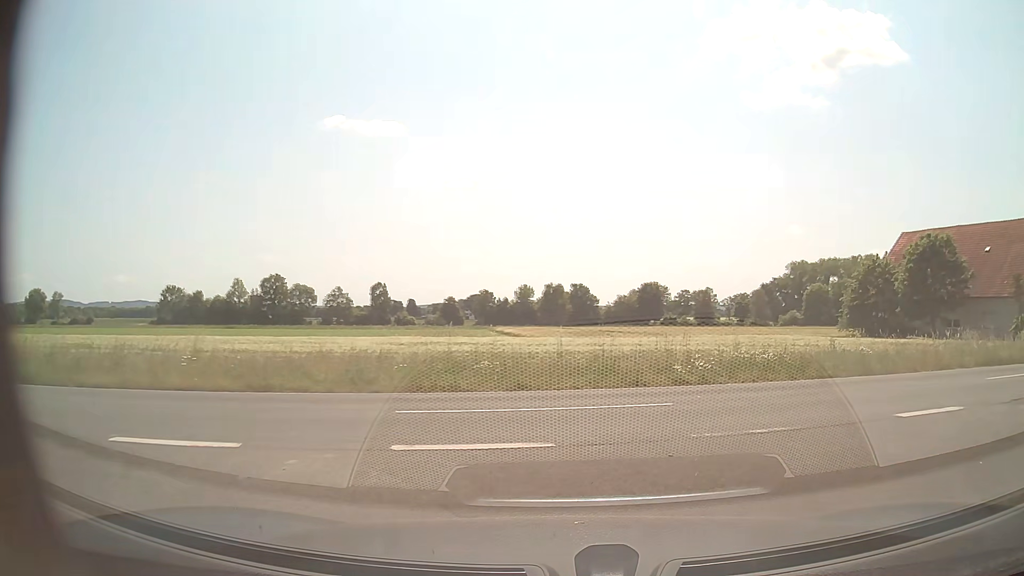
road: unclassified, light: Day
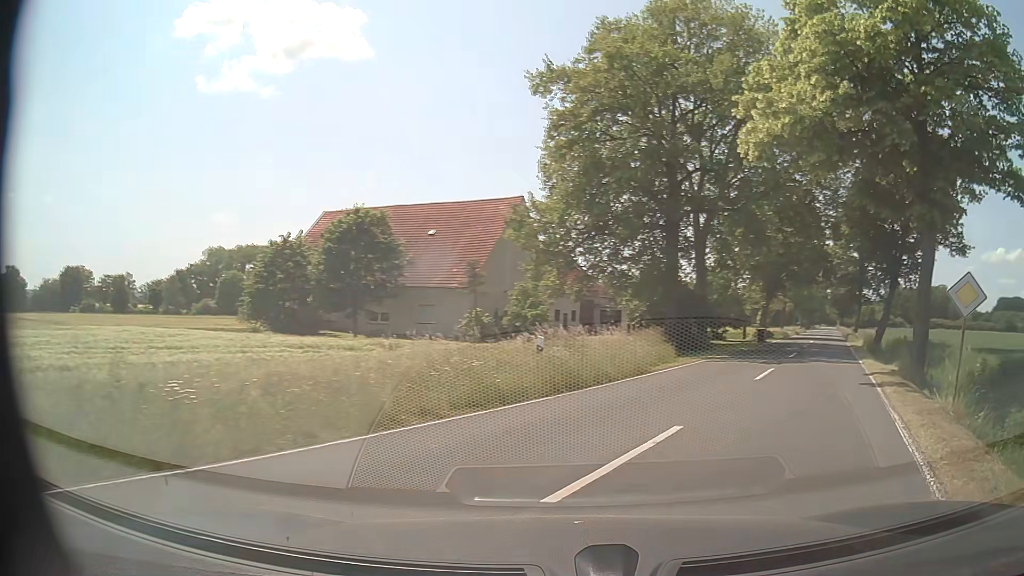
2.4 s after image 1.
(+4.6, +10.1) m; +49°
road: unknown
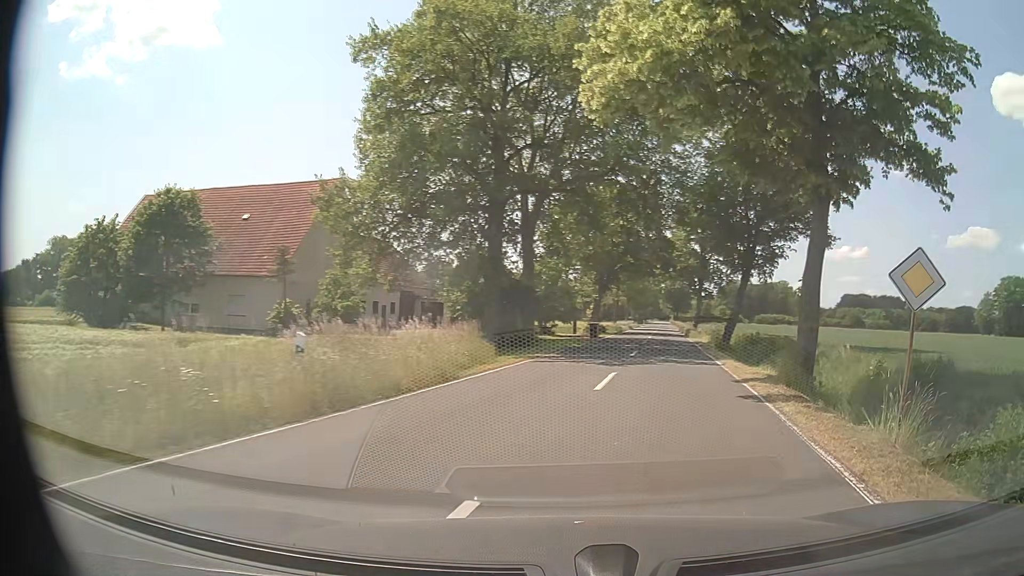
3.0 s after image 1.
(+0.6, +4.1) m; +16°
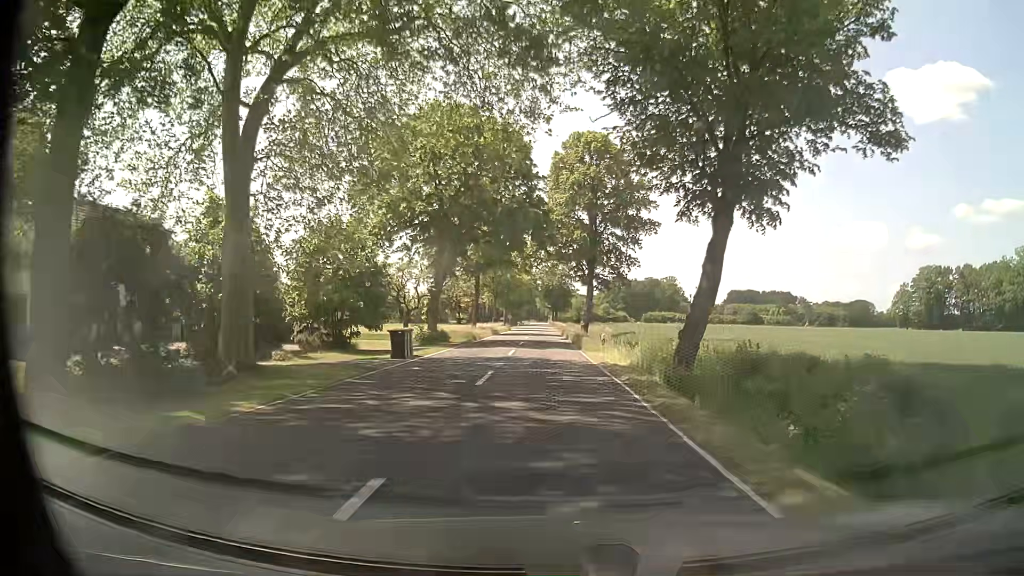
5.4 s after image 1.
(+4.1, +24.1) m; +11°
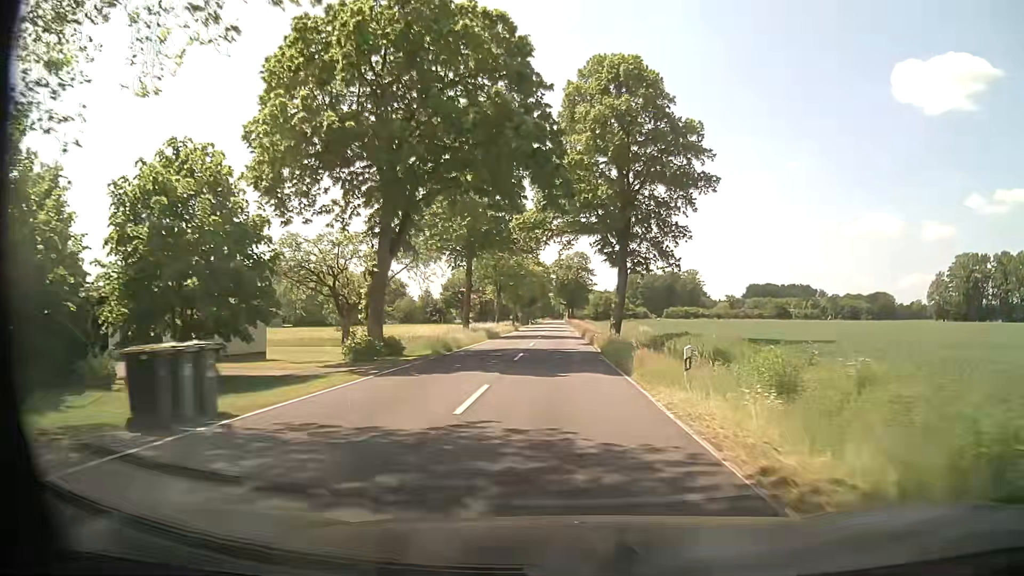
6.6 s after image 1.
(0.0, +16.9) m; -1°
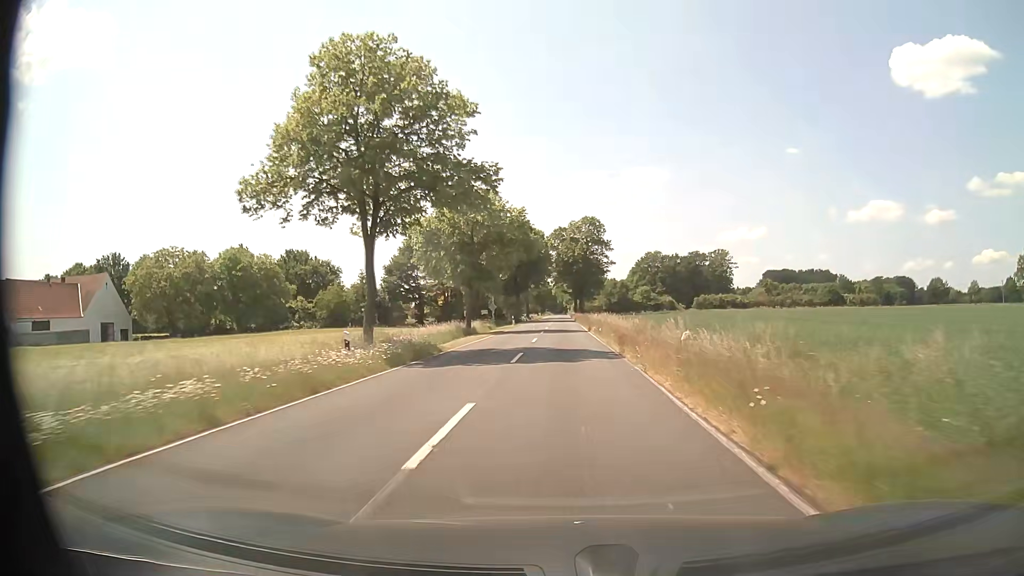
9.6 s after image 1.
(+0.3, +53.0) m; +1°
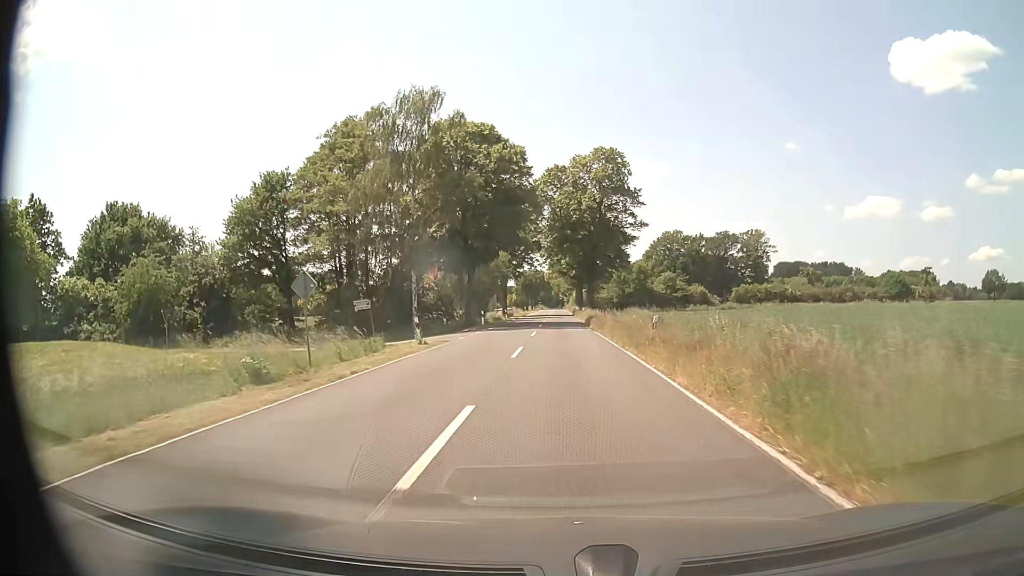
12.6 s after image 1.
(-0.3, +48.8) m; 0°
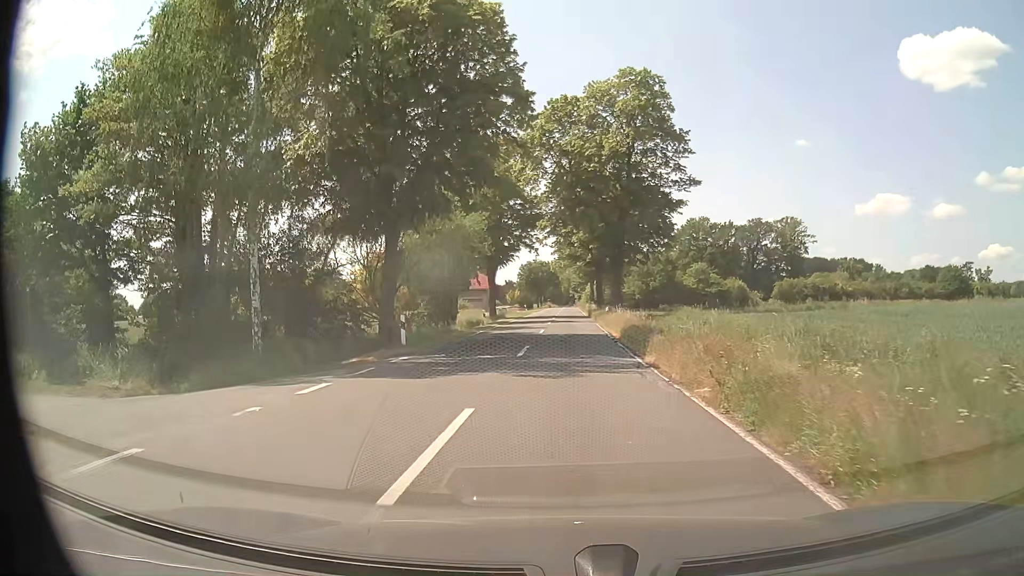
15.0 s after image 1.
(0.0, +23.8) m; -1°
